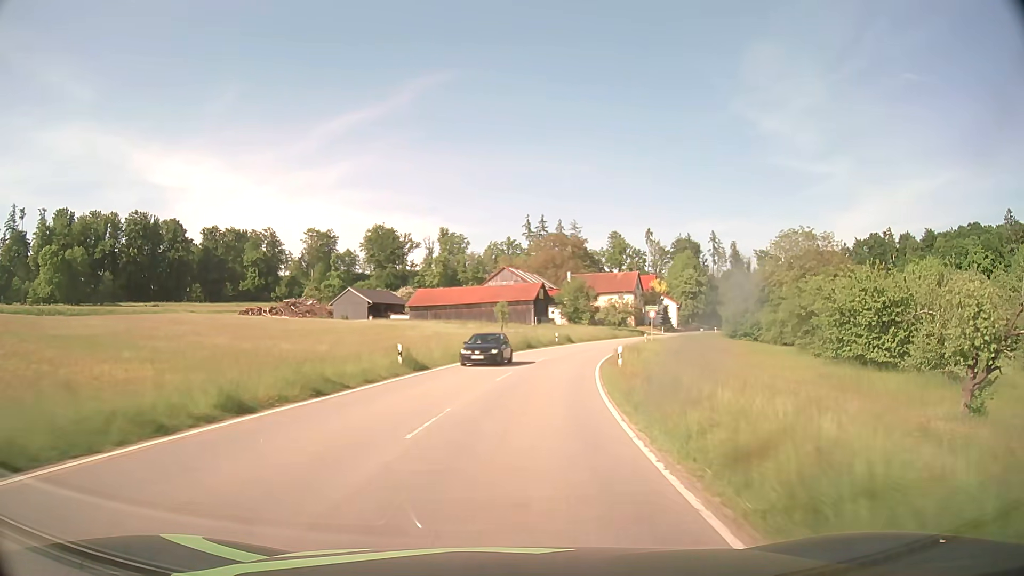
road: tertiary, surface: asphalt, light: Day
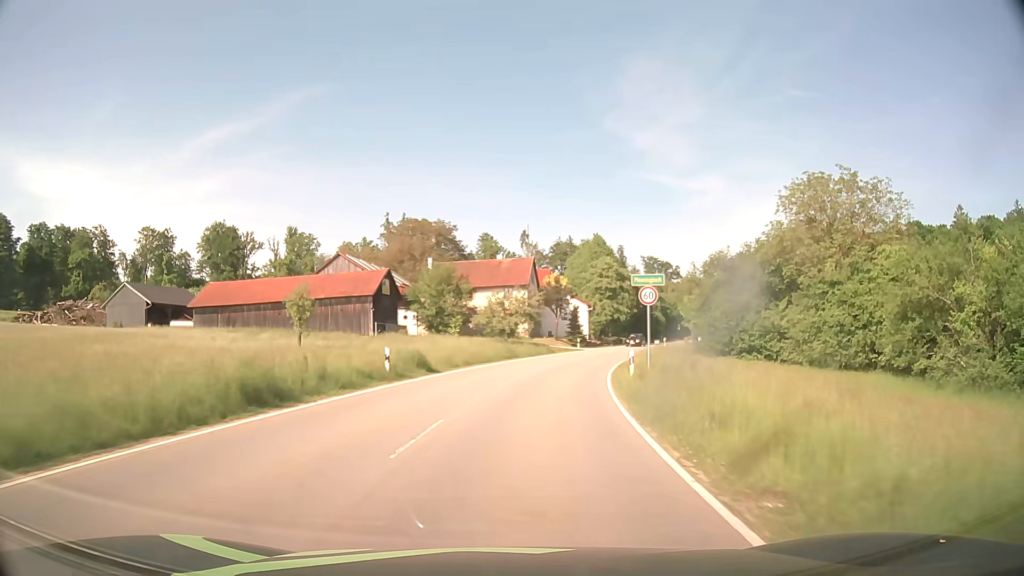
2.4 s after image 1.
(+4.0, +37.0) m; +12°
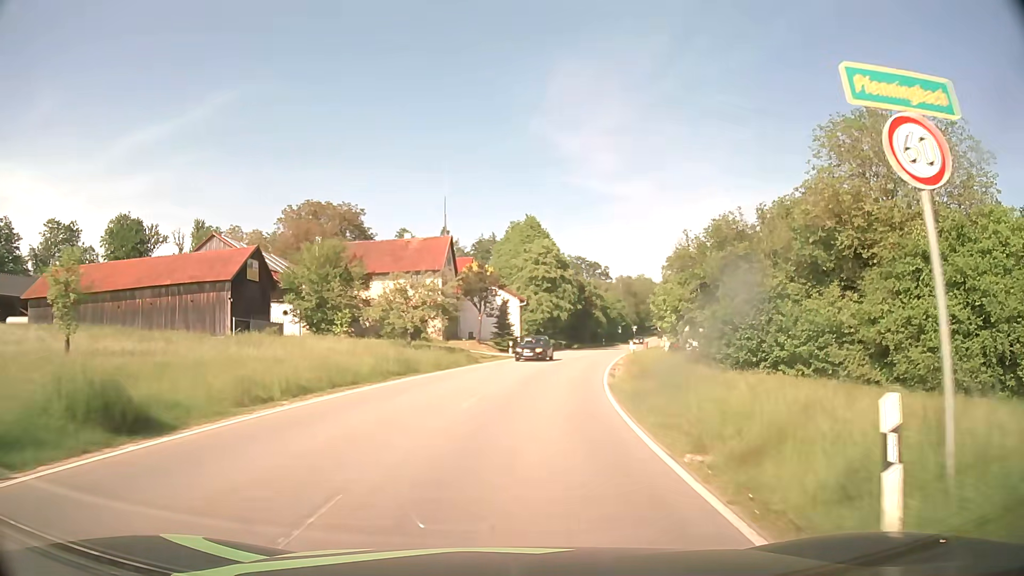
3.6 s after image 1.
(+0.9, +17.4) m; +7°
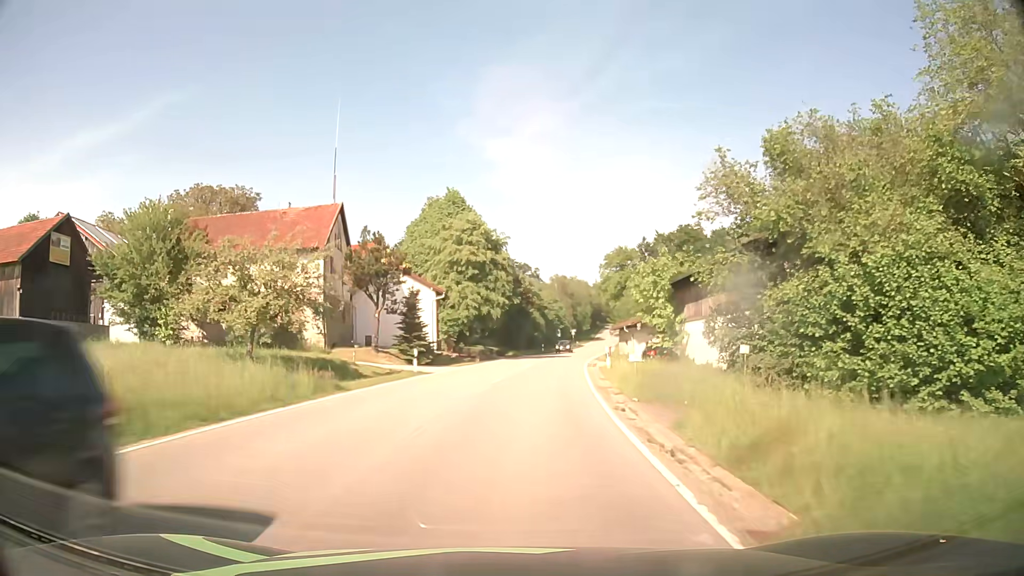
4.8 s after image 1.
(+1.0, +16.6) m; +6°
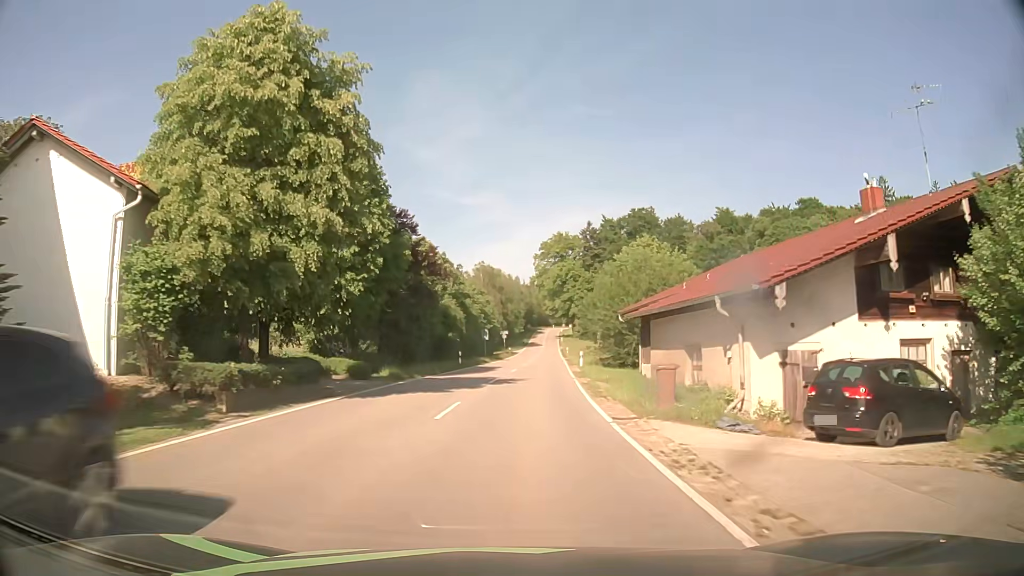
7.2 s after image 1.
(+2.0, +32.8) m; +7°
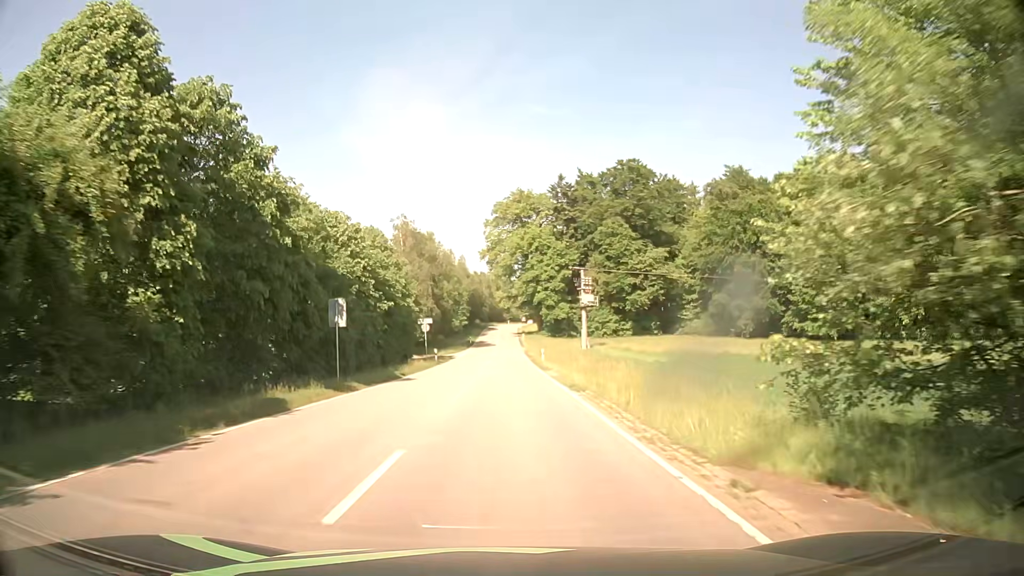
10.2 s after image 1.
(+2.1, +43.7) m; +4°
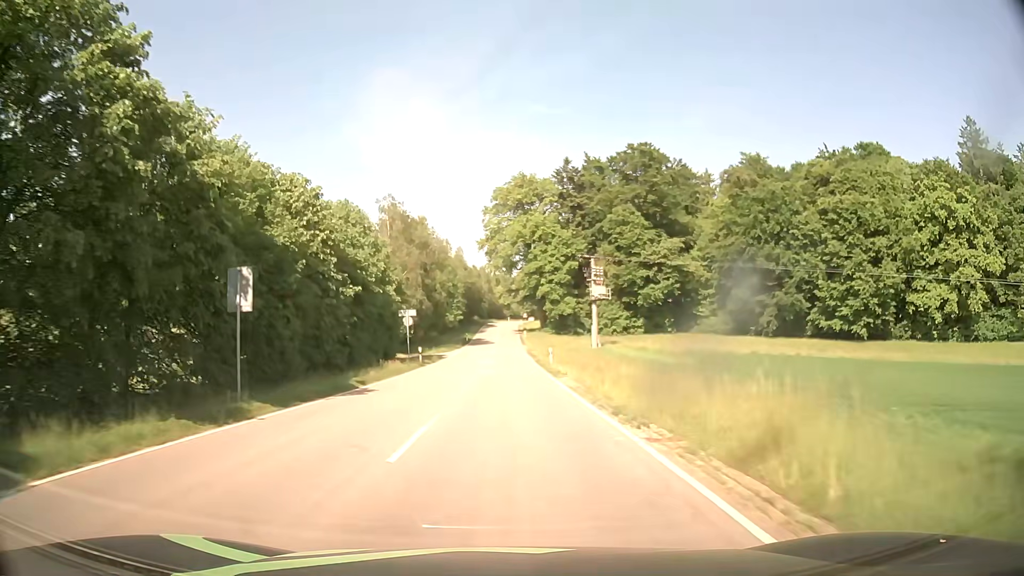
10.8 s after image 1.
(+0.1, +9.3) m; 0°
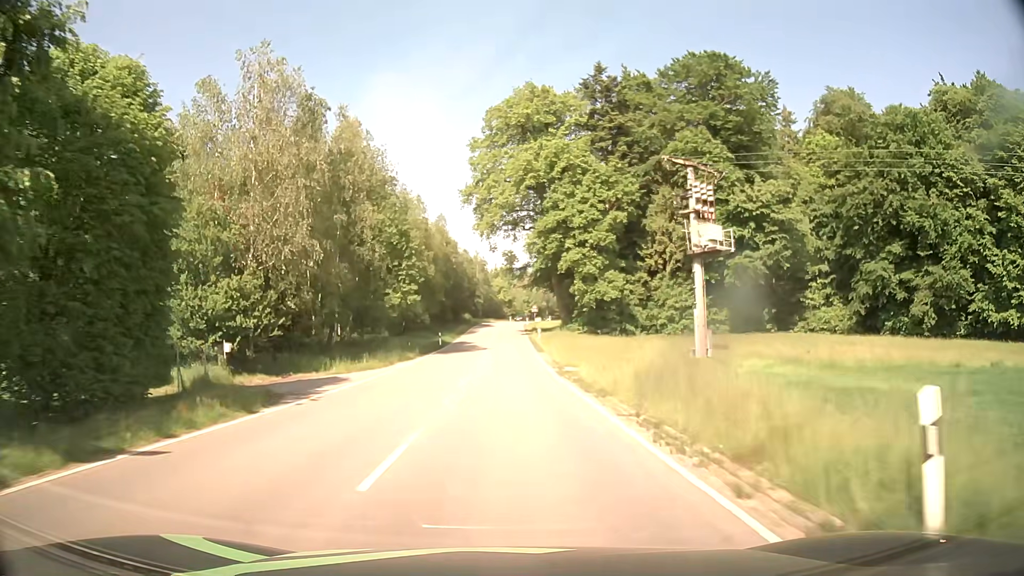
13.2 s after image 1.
(+0.1, +37.9) m; 0°
(0, +10) (0, +20) (0, +30) (0, +40) (0, +50) (0, +60) (0, +70) (0, +80) (0, +90) (+1, +100) m
